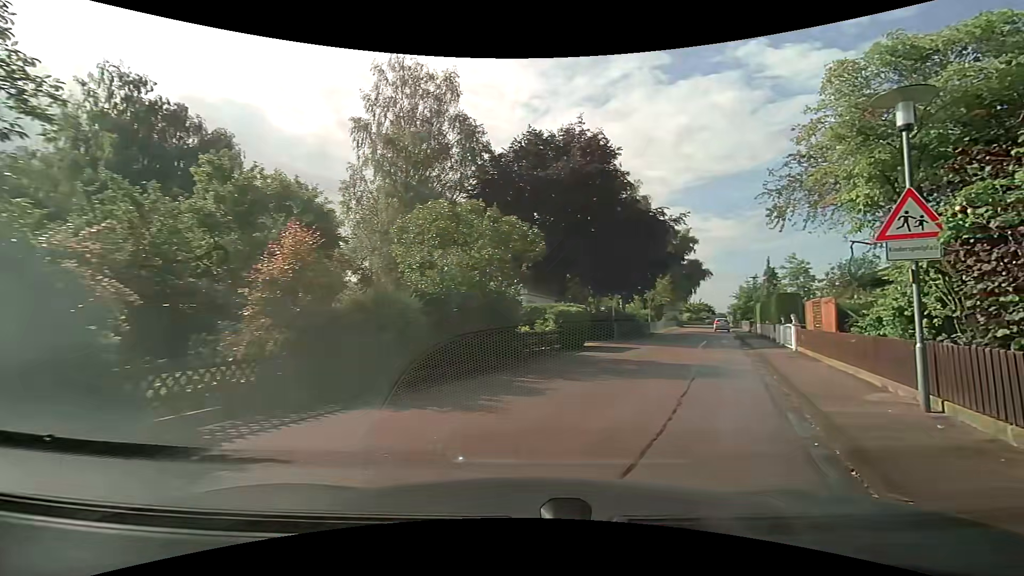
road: residential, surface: asphalt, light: Day
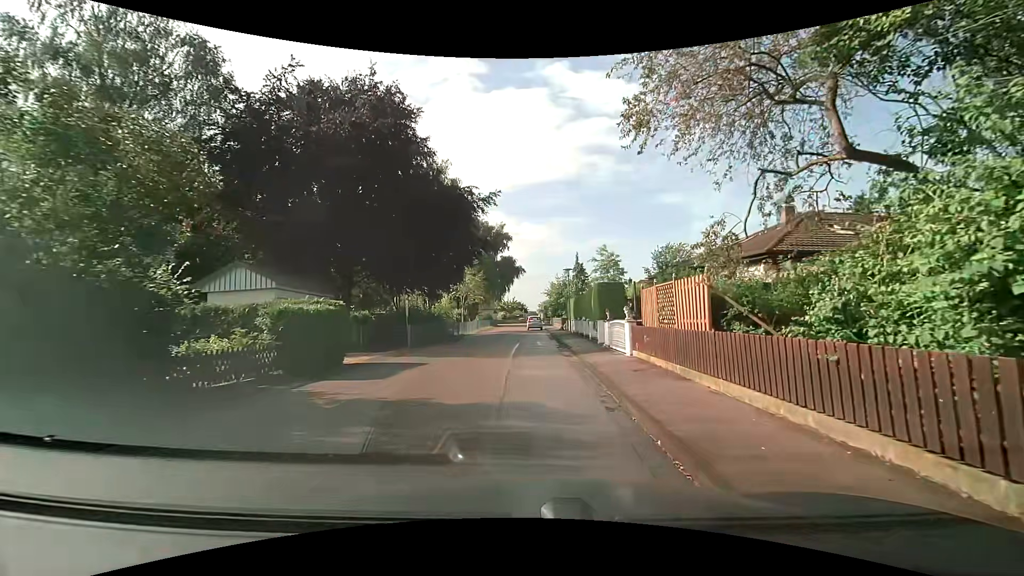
(+1.9, +7.8) m; +19°
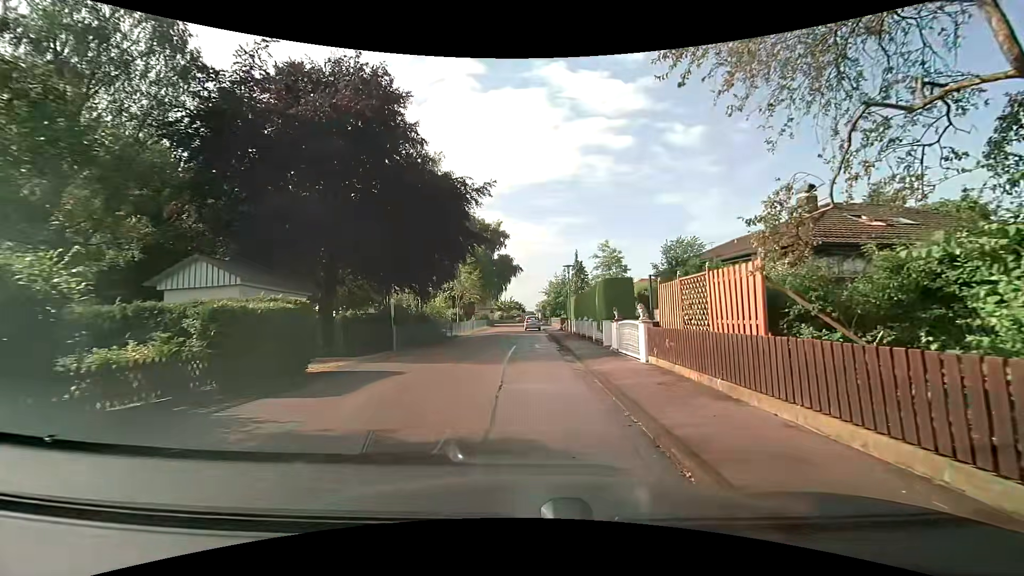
(0.0, +2.3) m; 0°
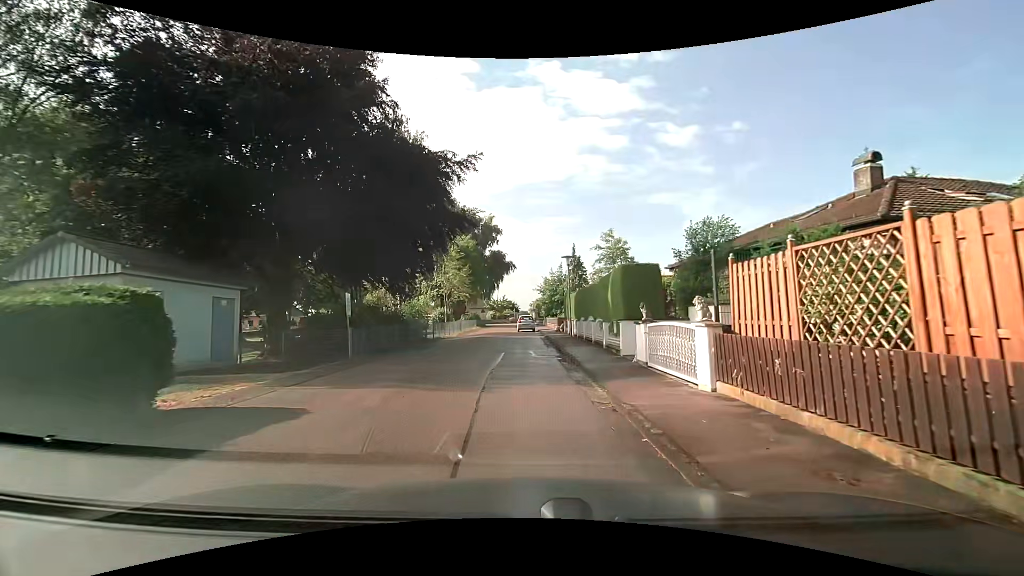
(+0.2, +5.0) m; +3°
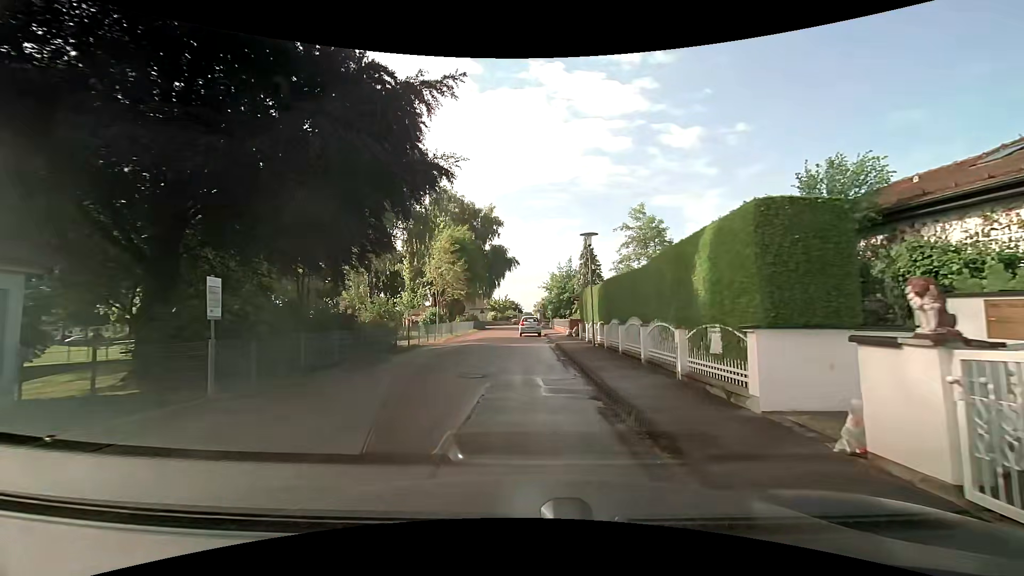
(-0.1, +8.4) m; -1°
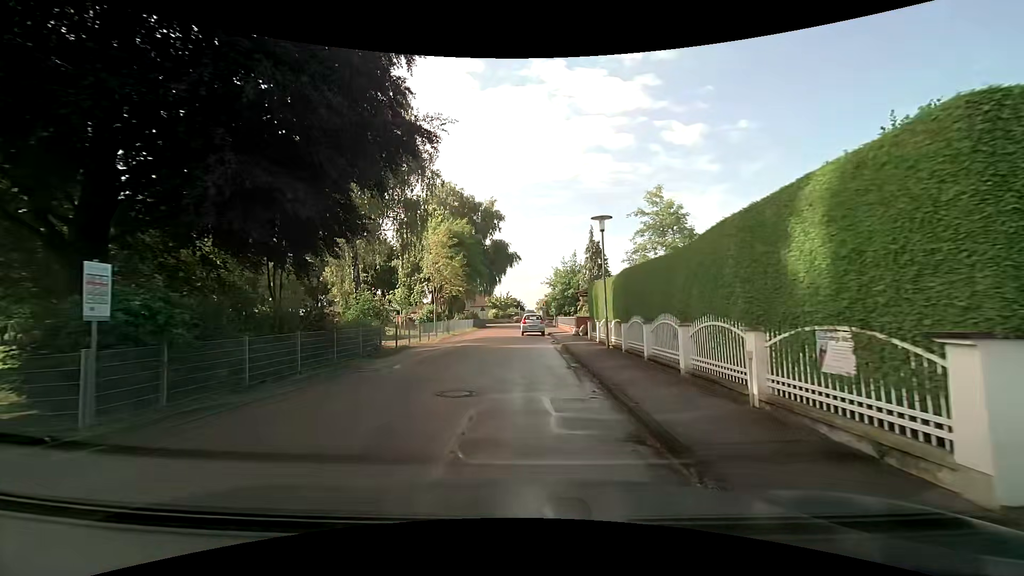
(0.0, +3.0) m; -1°
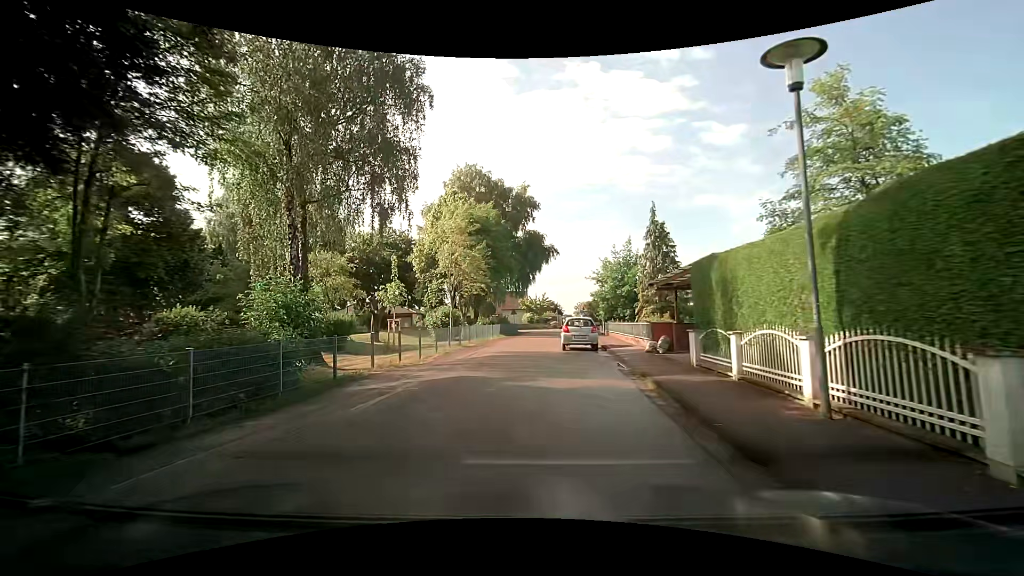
(-0.1, +11.1) m; -4°
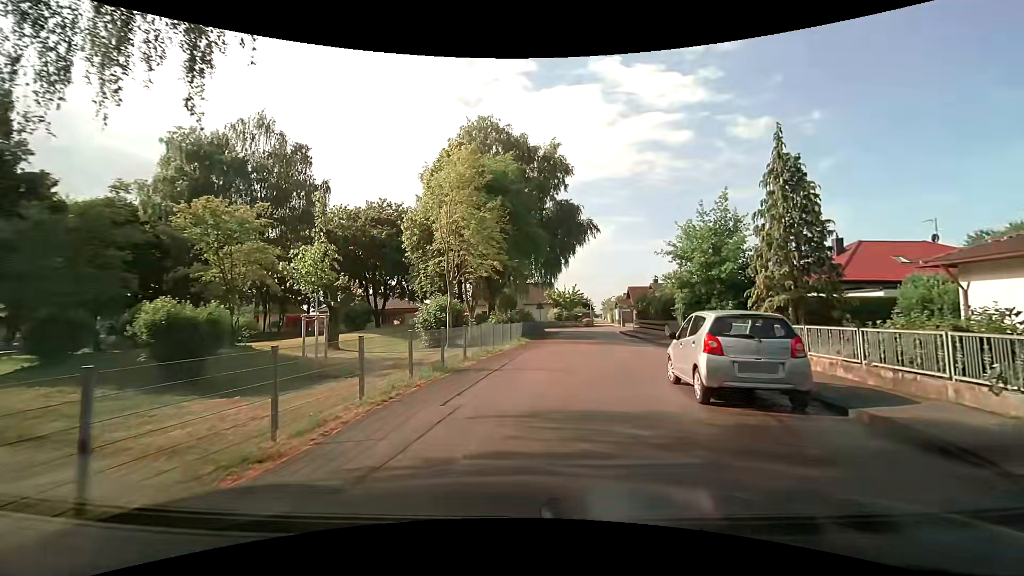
(-0.7, +14.1) m; -3°
